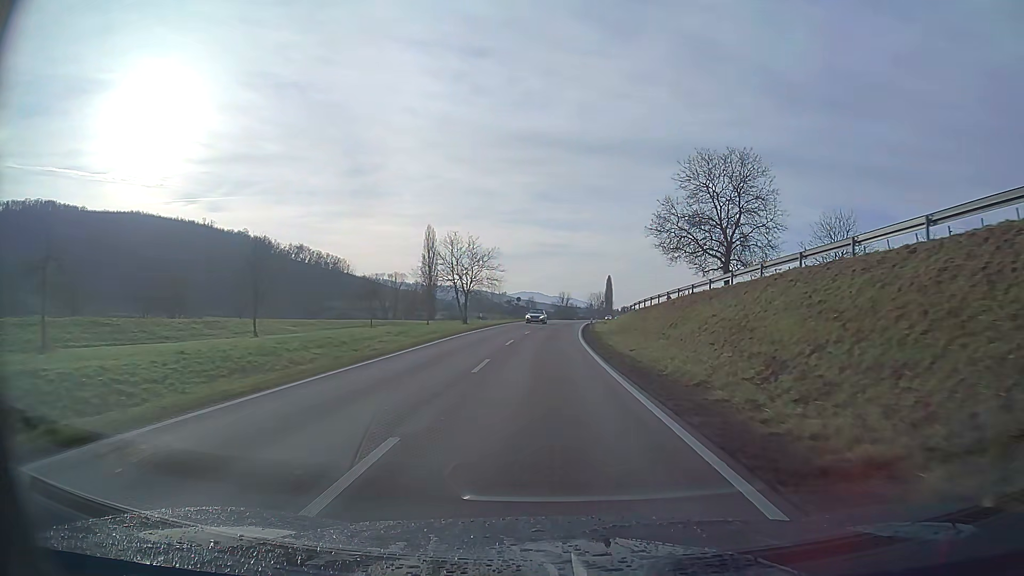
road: primary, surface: asphalt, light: Day
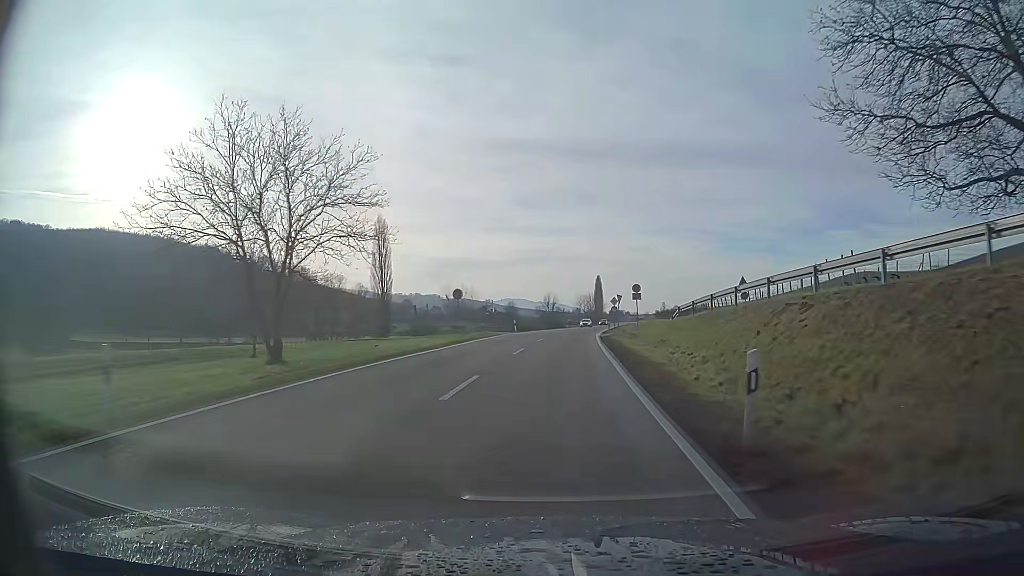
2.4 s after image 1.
(+0.4, +40.9) m; +2°
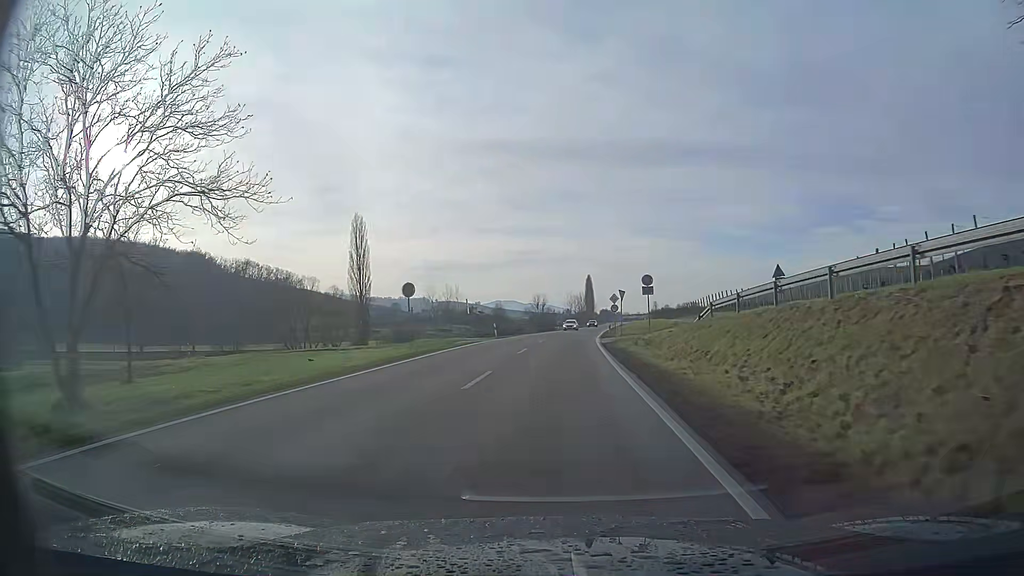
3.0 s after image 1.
(+0.1, +10.2) m; +1°
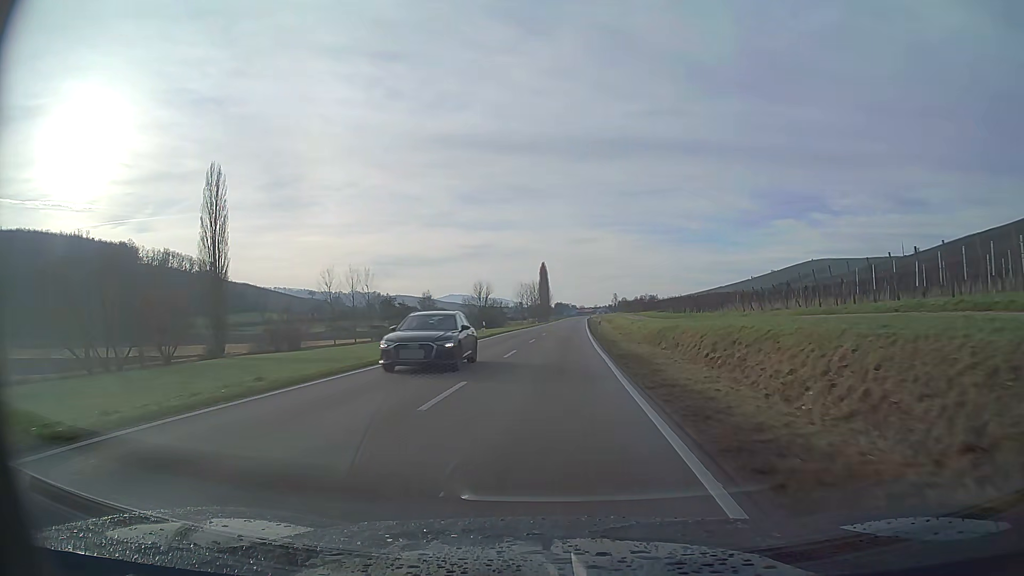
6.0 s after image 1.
(+1.7, +51.1) m; +3°
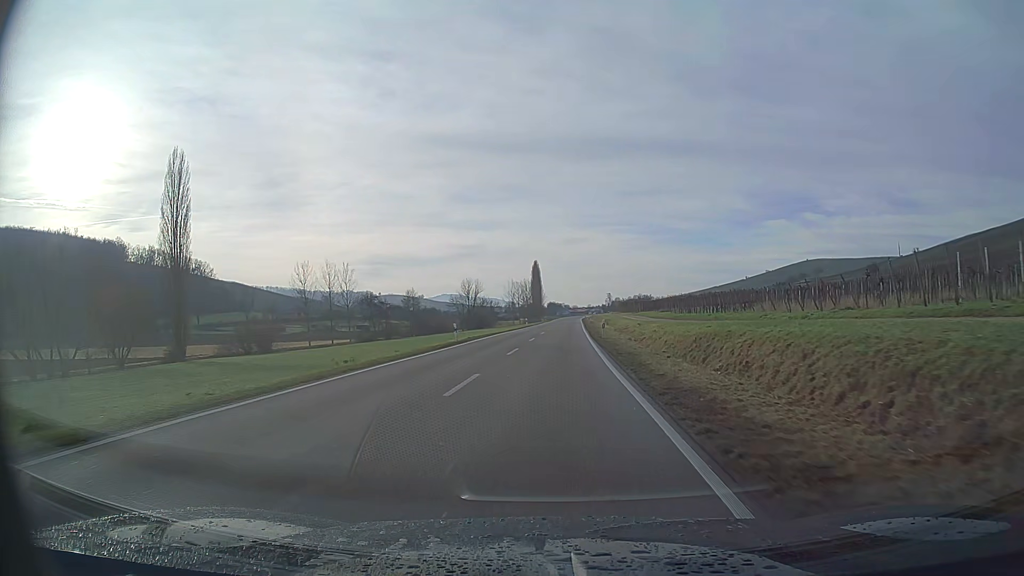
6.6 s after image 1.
(0.0, +10.3) m; 0°
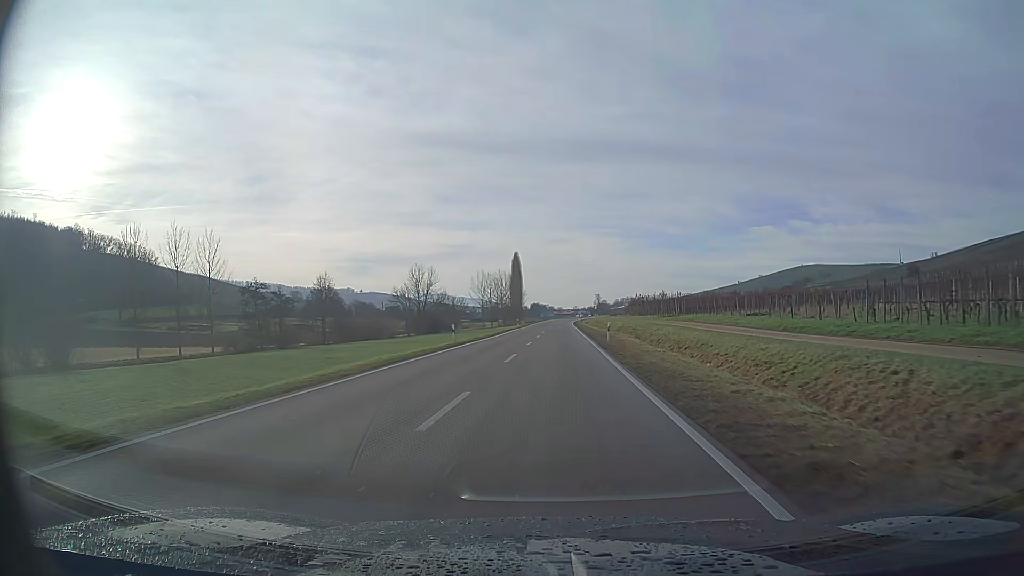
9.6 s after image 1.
(+0.6, +51.4) m; +1°
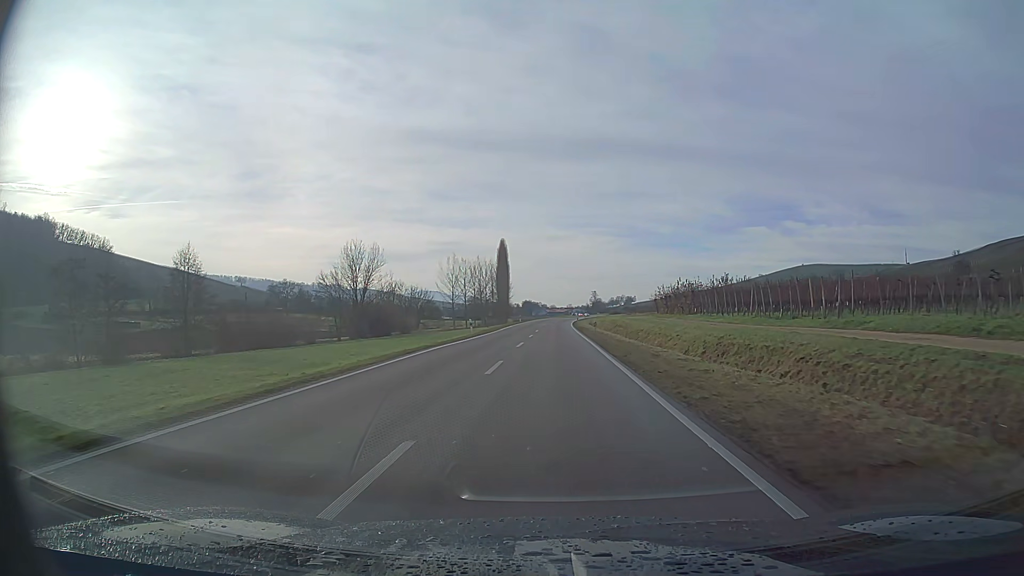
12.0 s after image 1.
(+0.2, +41.1) m; 0°
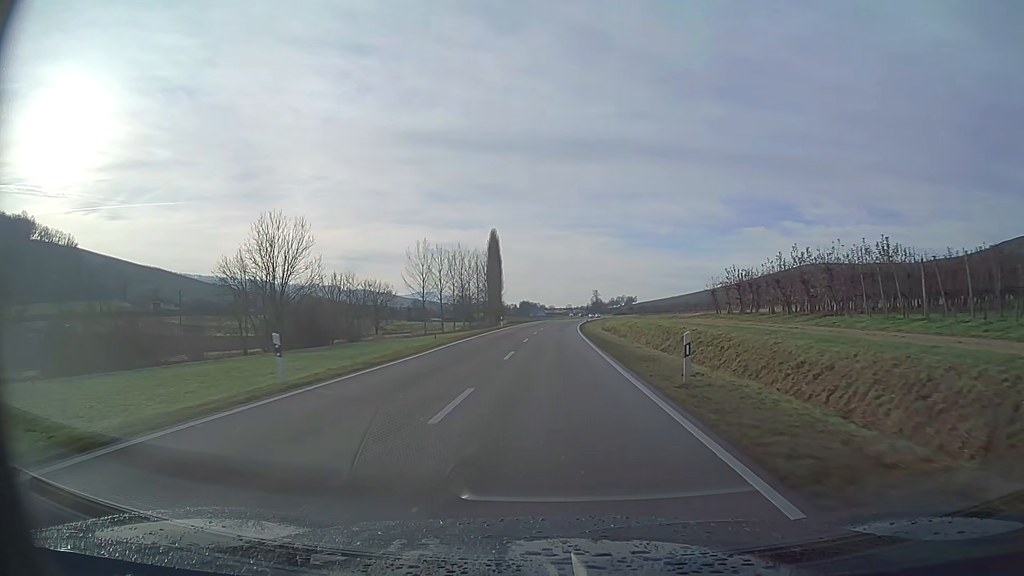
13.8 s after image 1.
(0.0, +30.8) m; 0°
(0, +10) (0, +20) (0, +30) (0, +40) (0, +50) (+1, +60) (+1, +70) (+2, +80) (+2, +90) (+3, +100) m
